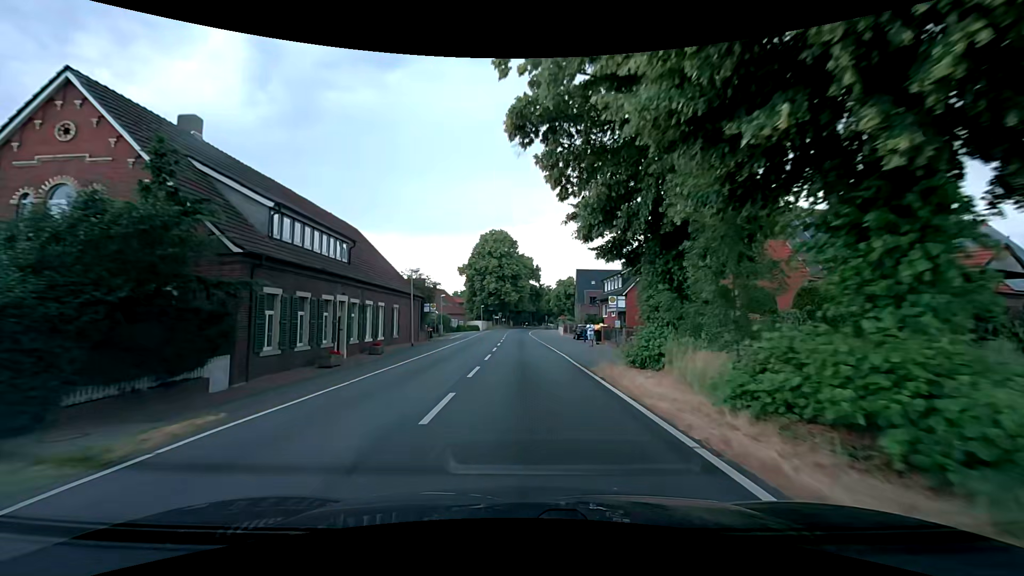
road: secondary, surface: asphalt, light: Day
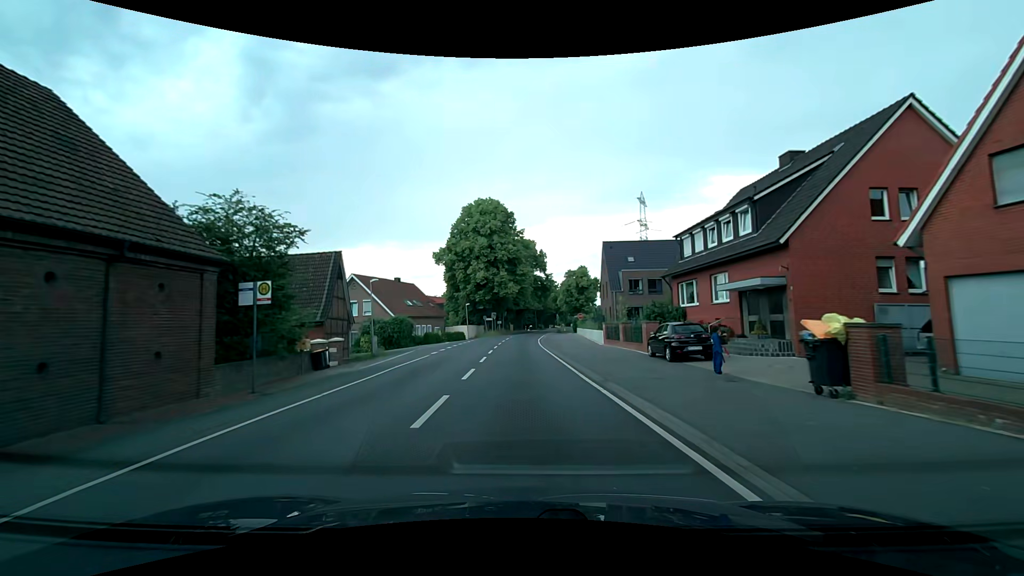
(-0.3, +30.0) m; -1°
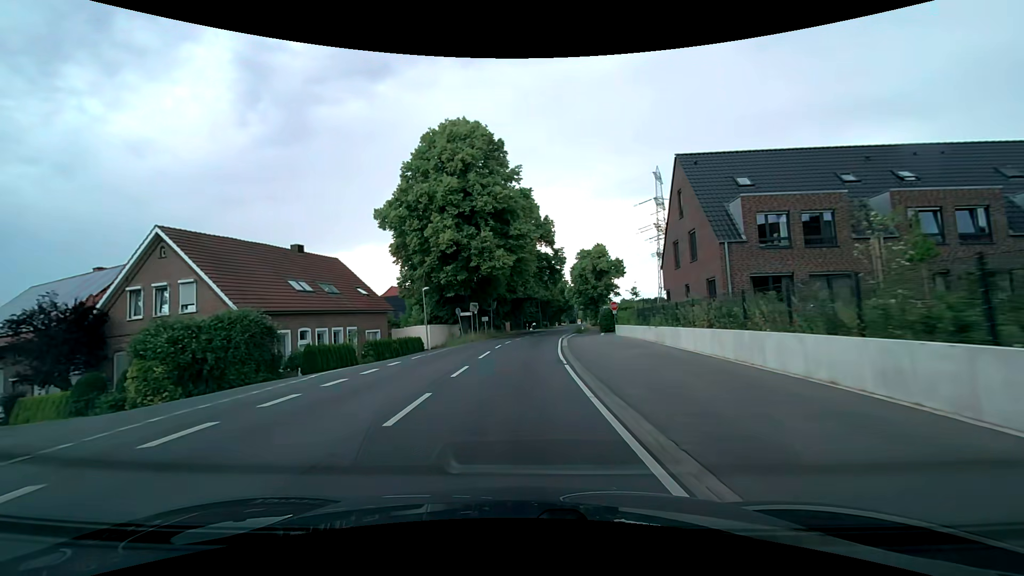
(-0.1, +29.9) m; 0°
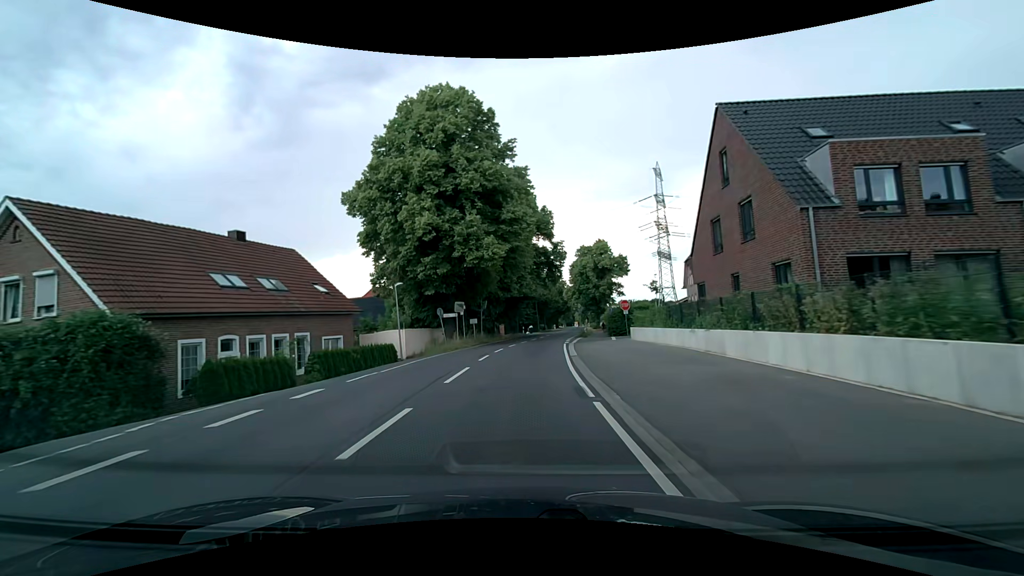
(0.0, +7.5) m; 0°
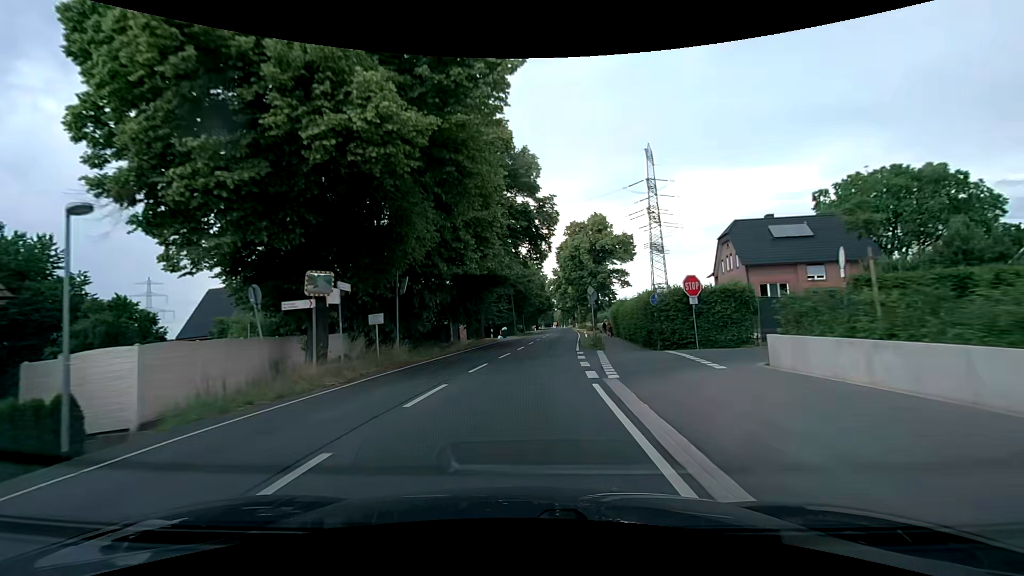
(+0.6, +22.3) m; +2°
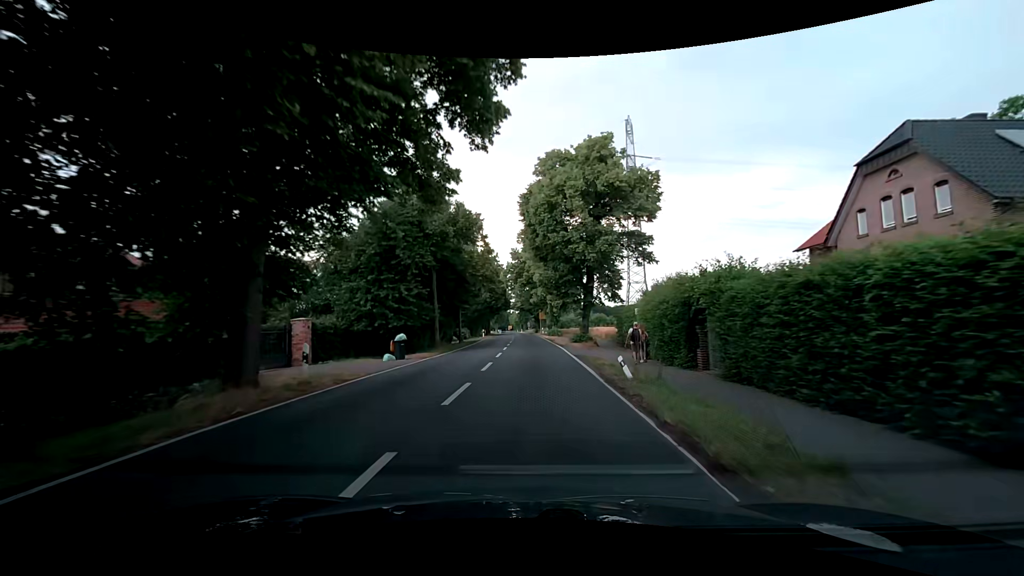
(+1.5, +29.7) m; +6°
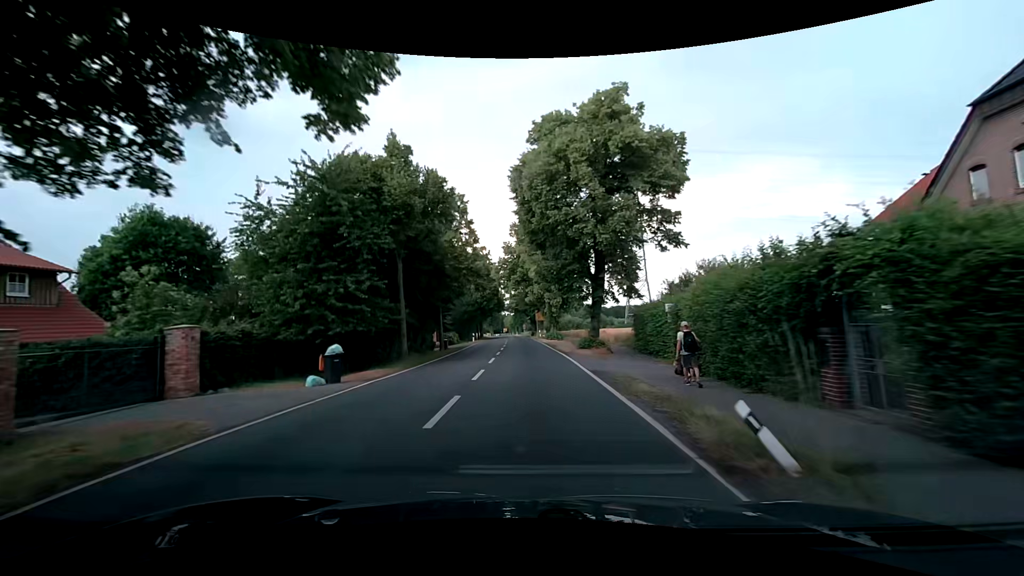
(0.0, +7.5) m; +1°
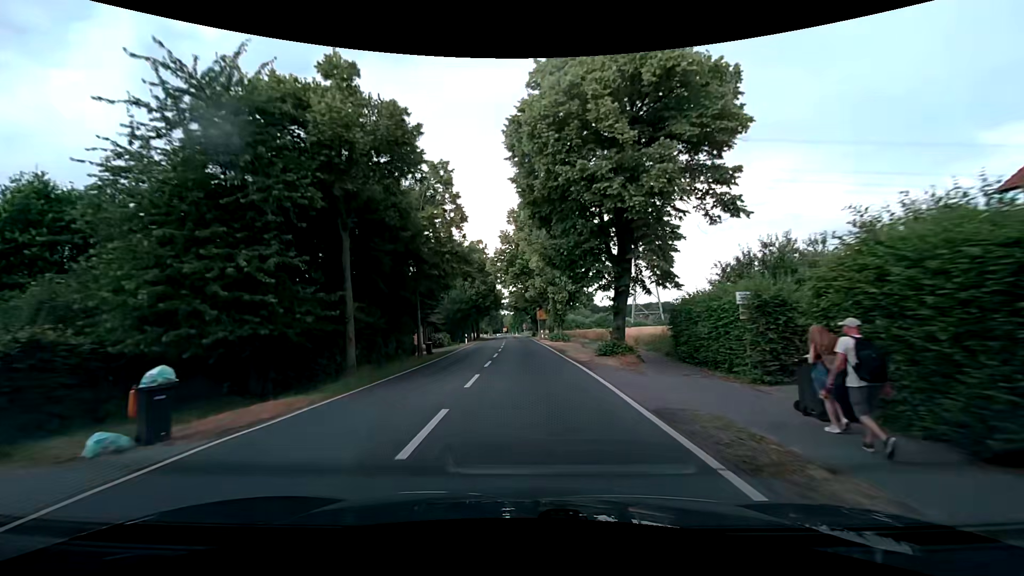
(0.0, +7.5) m; 0°
(0, +10) (0, +20) (0, +30) (0, +40) (-1, +50) (-1, +60) (-2, +70) (-2, +80) (-2, +90) (-3, +100) m
